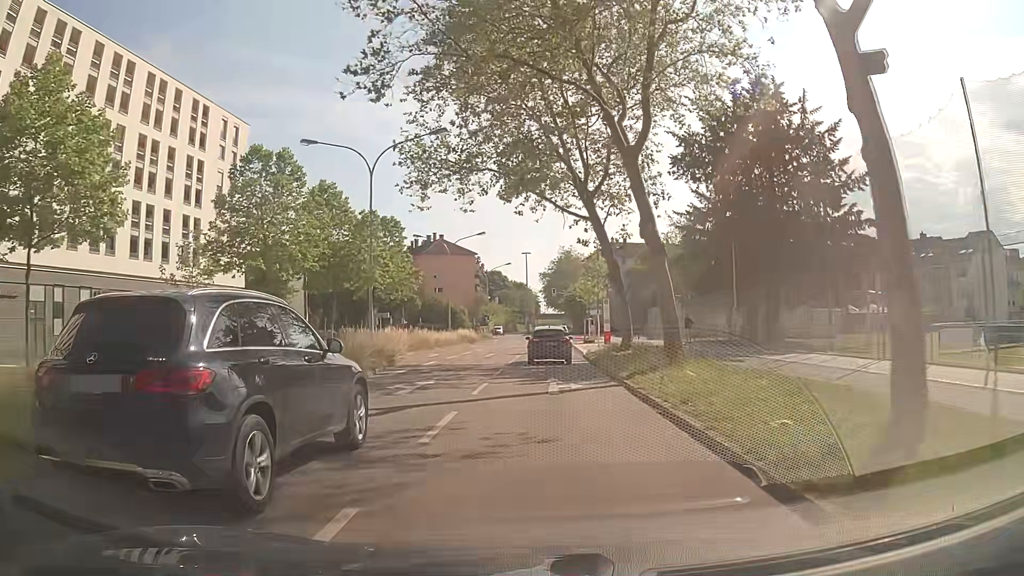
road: secondary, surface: asphalt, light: Day
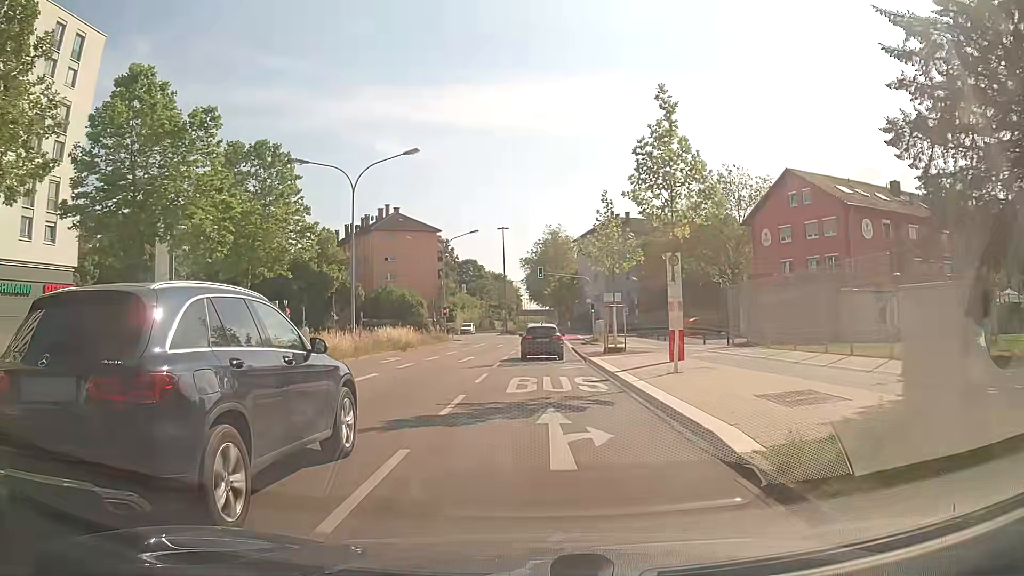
(+0.5, +27.8) m; +2°
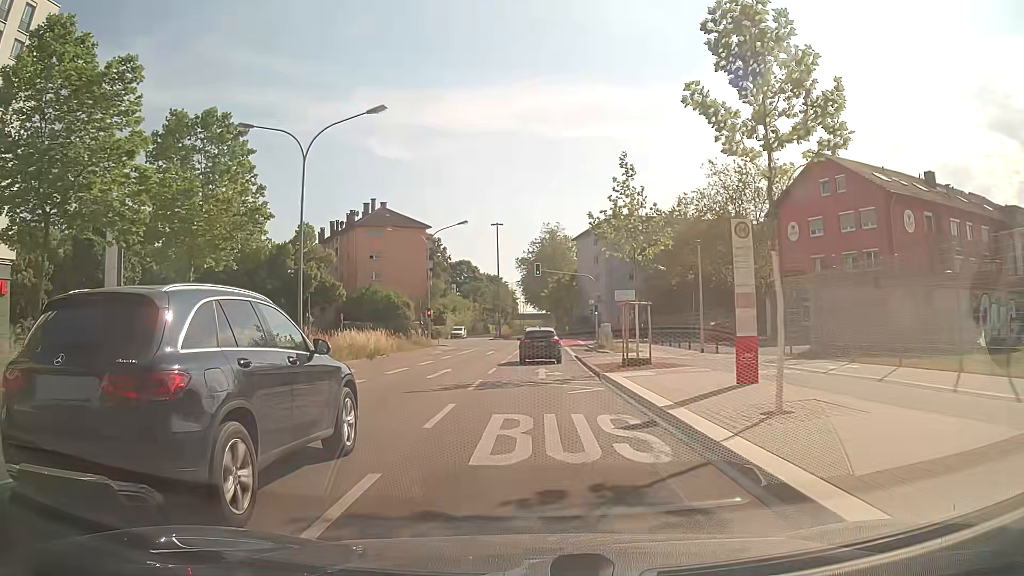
(-0.1, +7.2) m; -1°
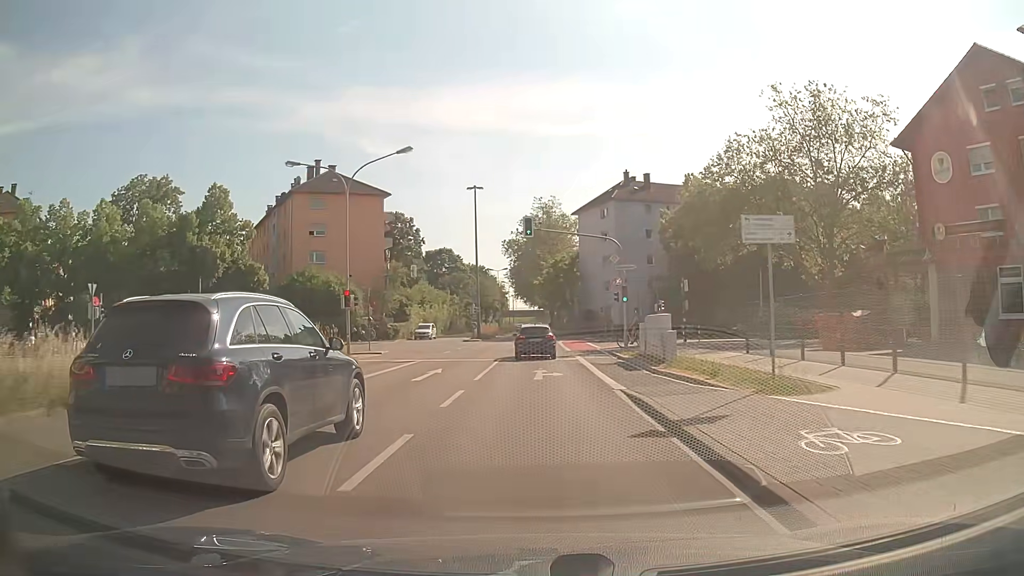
(+0.4, +21.8) m; +1°
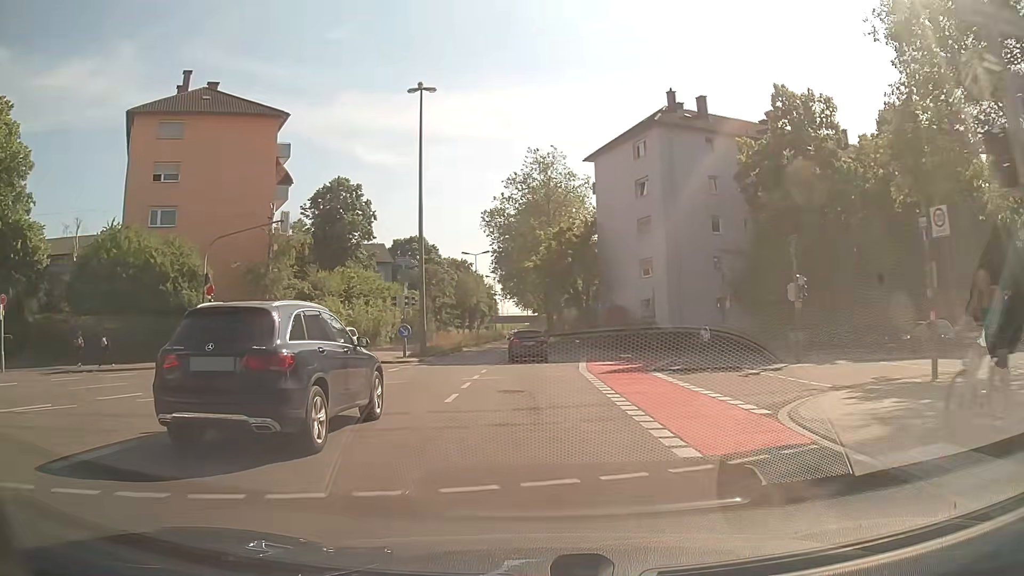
(+0.3, +29.8) m; +1°
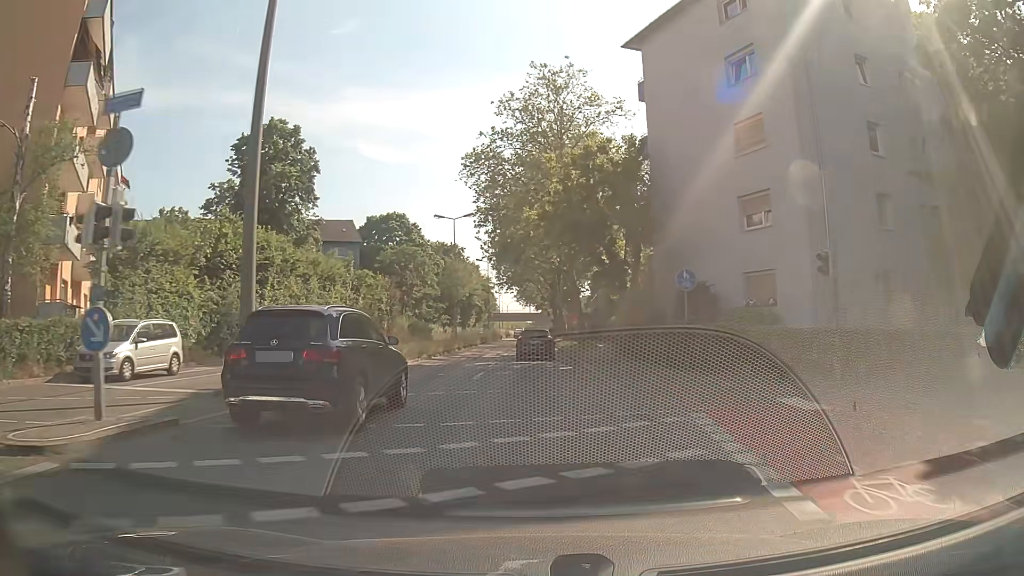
(-0.2, +22.4) m; 0°
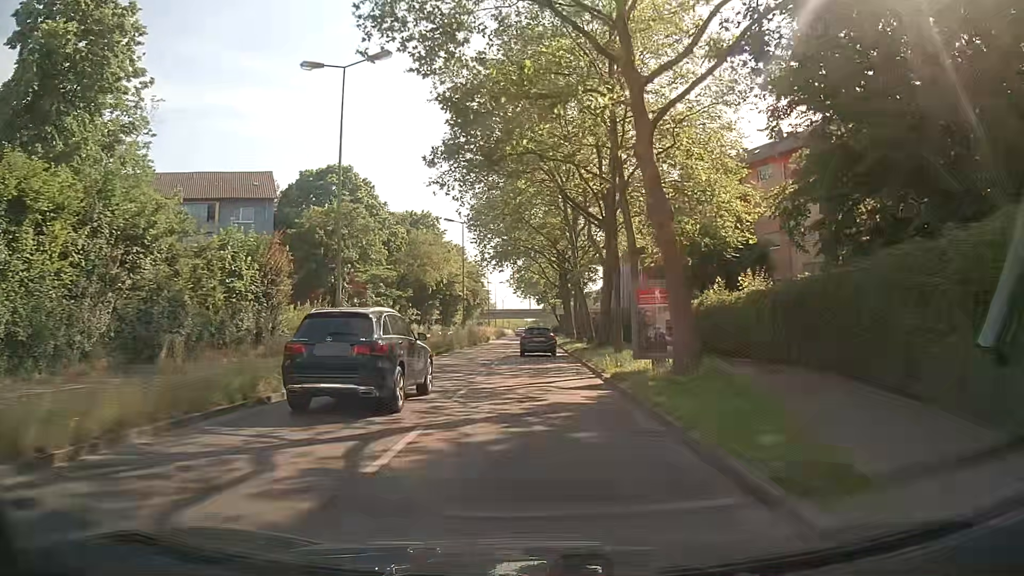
(-0.3, +29.9) m; -1°
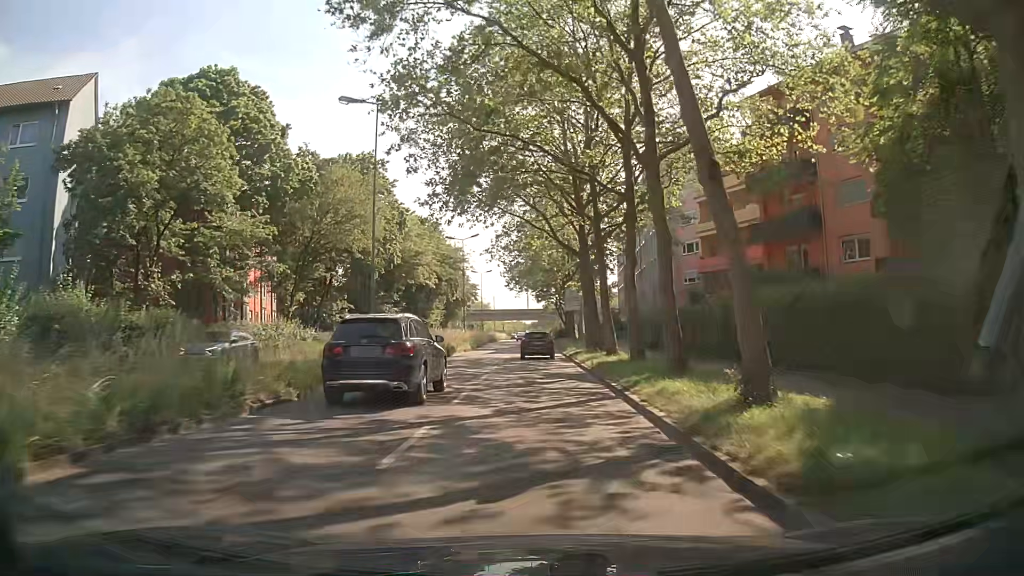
(+0.3, +29.7) m; 0°
(0, +10) (0, +20) (0, +30) (0, +40) (+1, +50) (+1, +60) (+1, +70) (+1, +80) (+2, +90) (+2, +100) m
